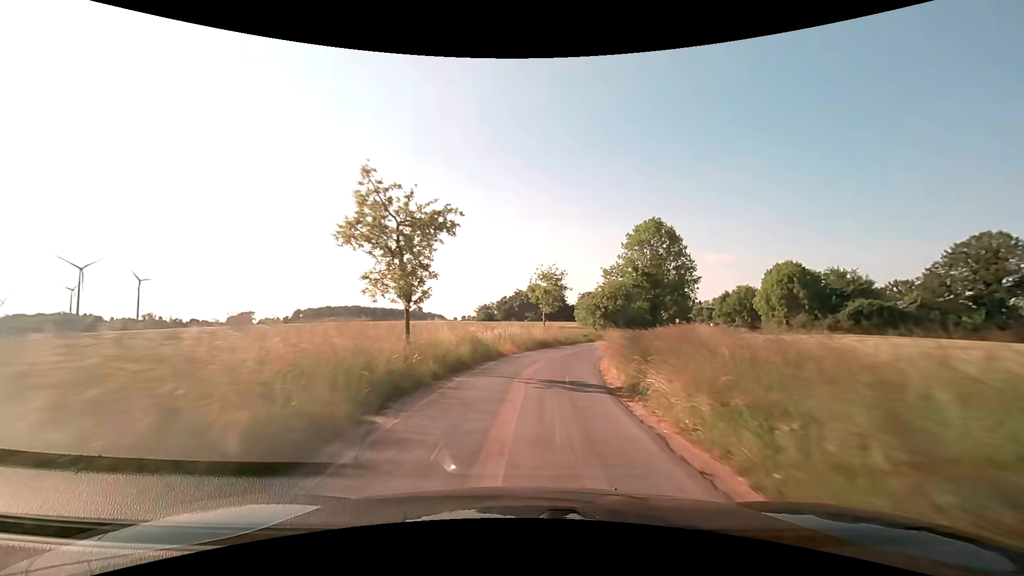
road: unclassified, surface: asphalt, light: Day
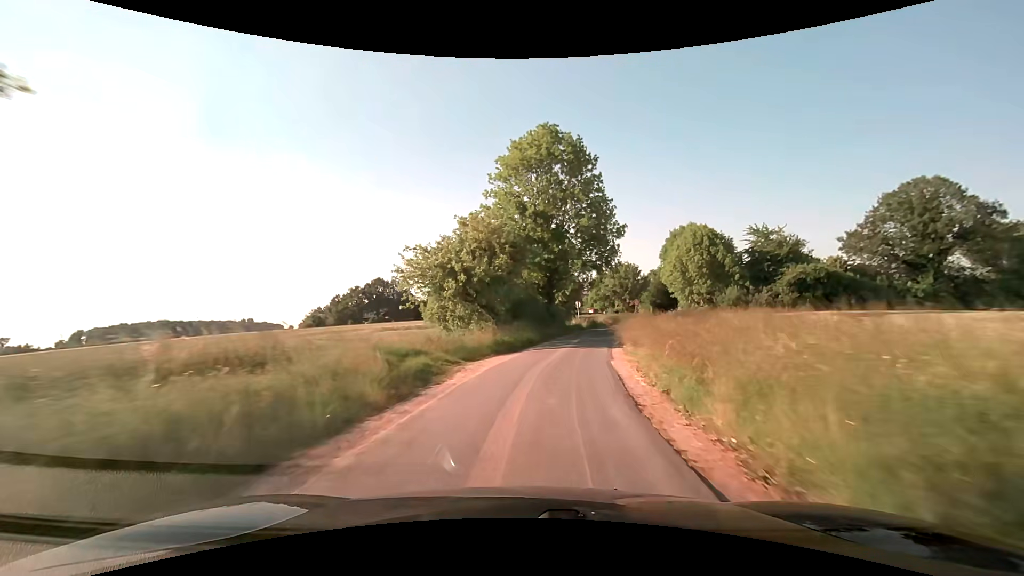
(+4.7, +35.0) m; +17°
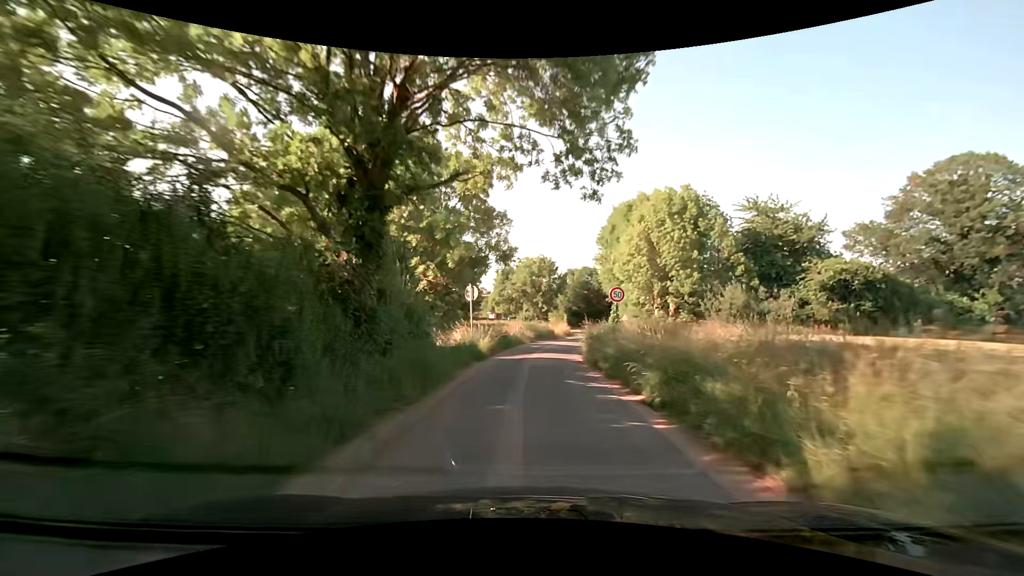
(+3.2, +30.2) m; +12°
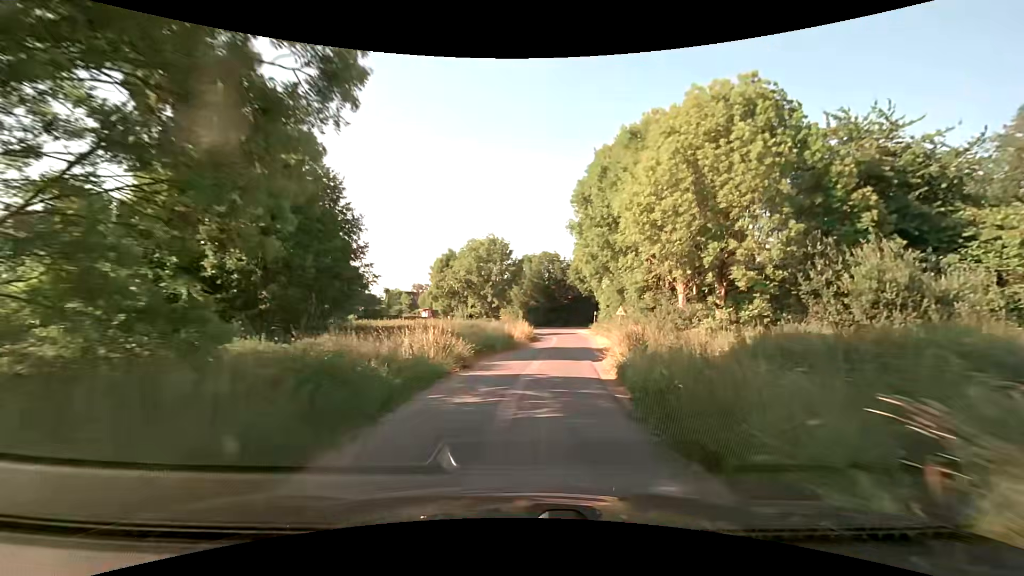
(+0.5, +20.1) m; +6°
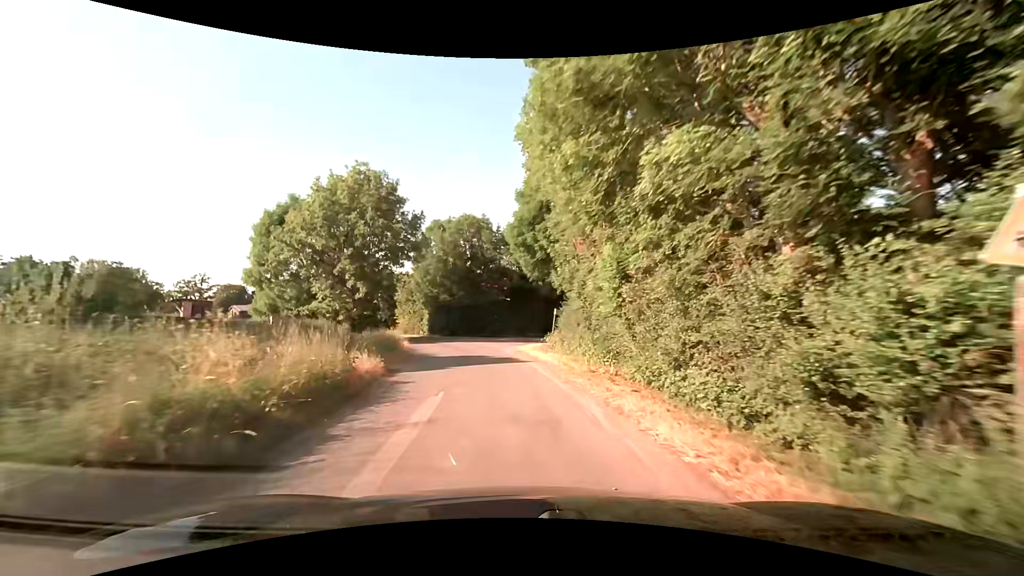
(+2.4, +32.0) m; +7°
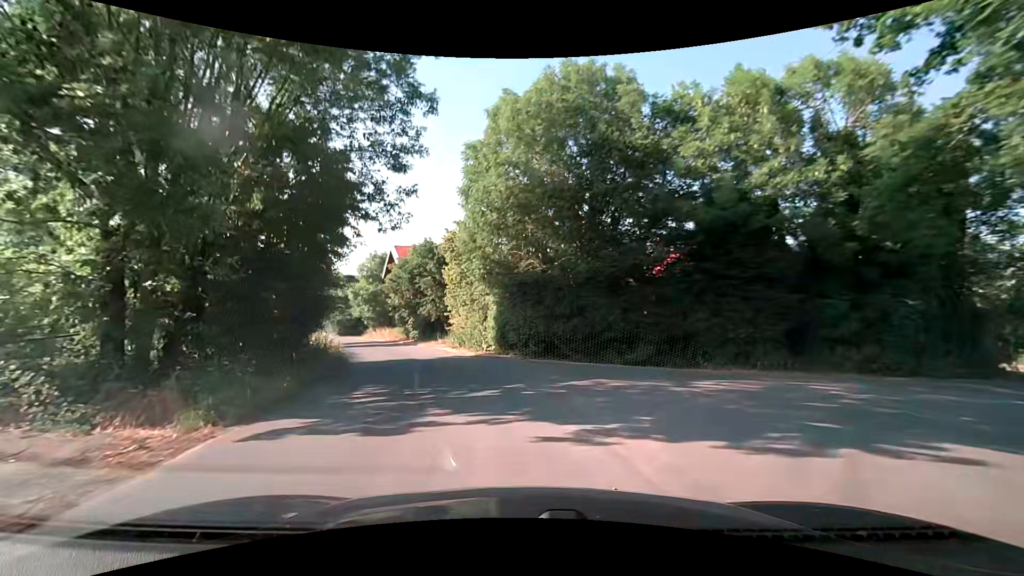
(-2.7, +30.2) m; -14°
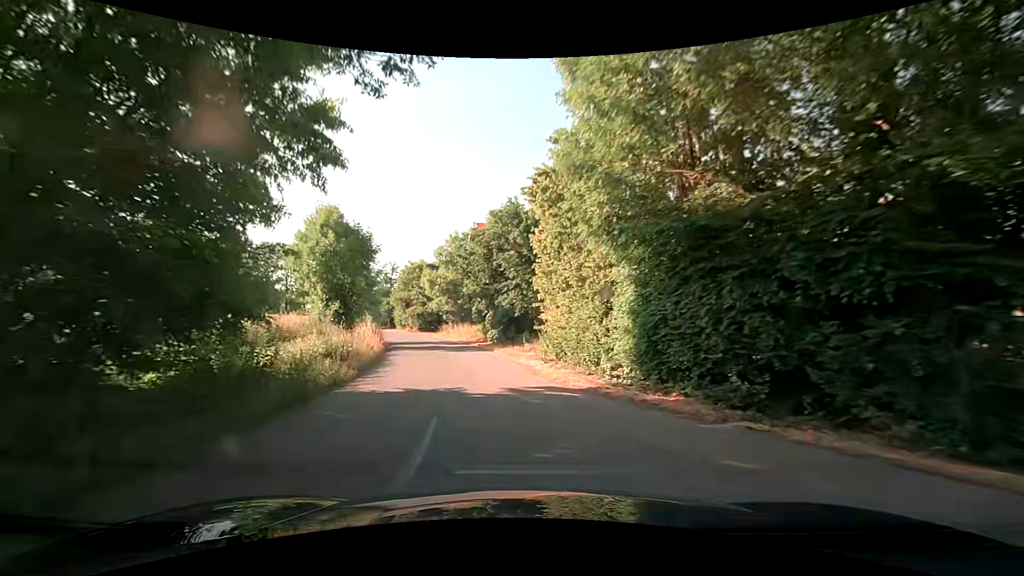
(-1.1, +11.7) m; -11°
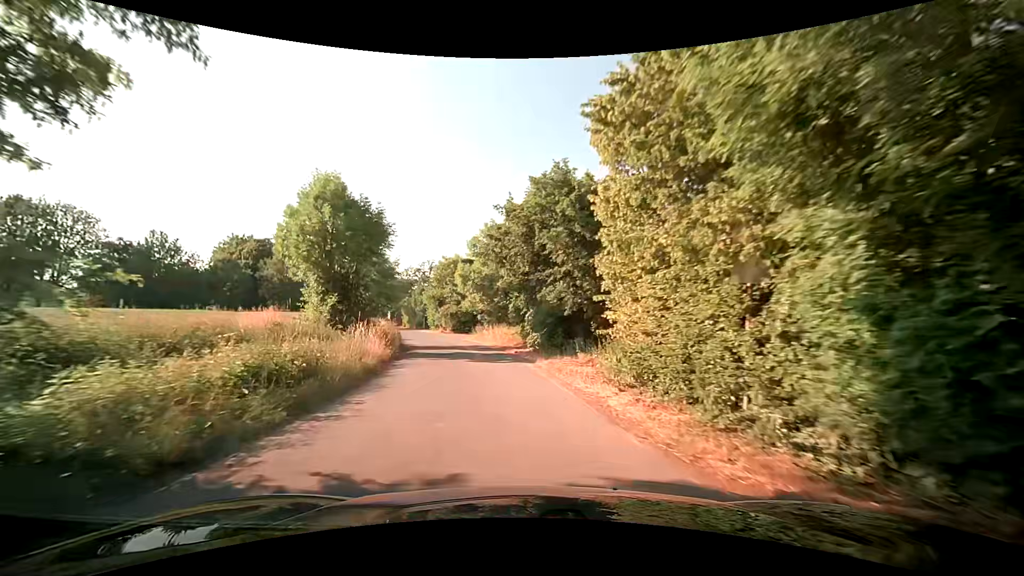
(-0.3, +6.1) m; -4°
